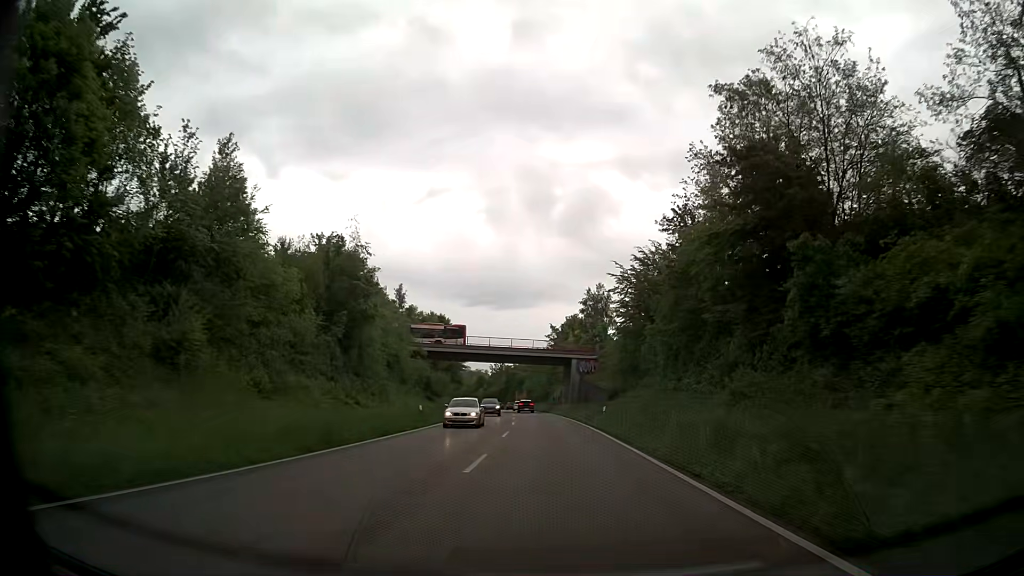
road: primary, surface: asphalt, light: Day
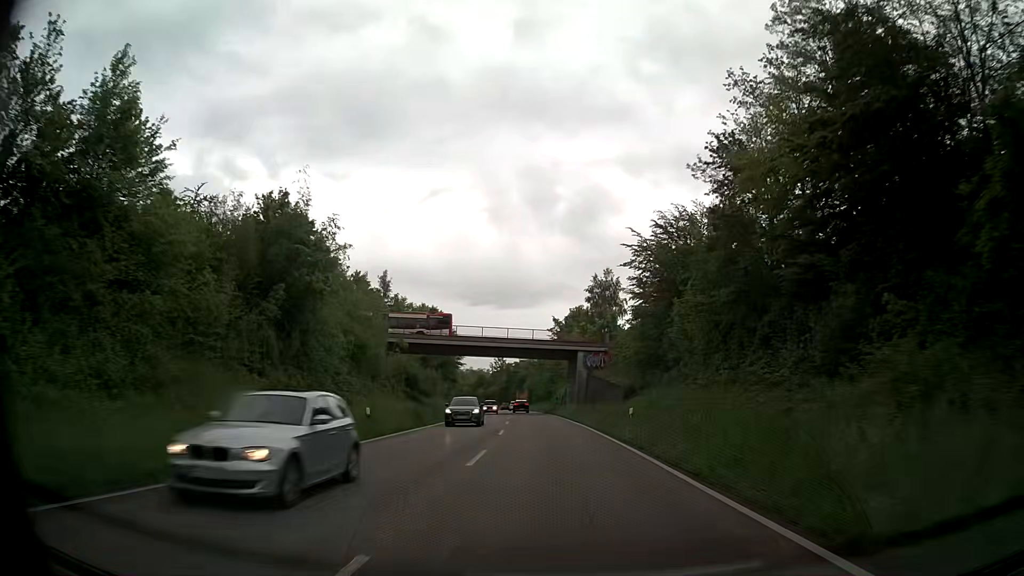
(0.0, +10.8) m; 0°
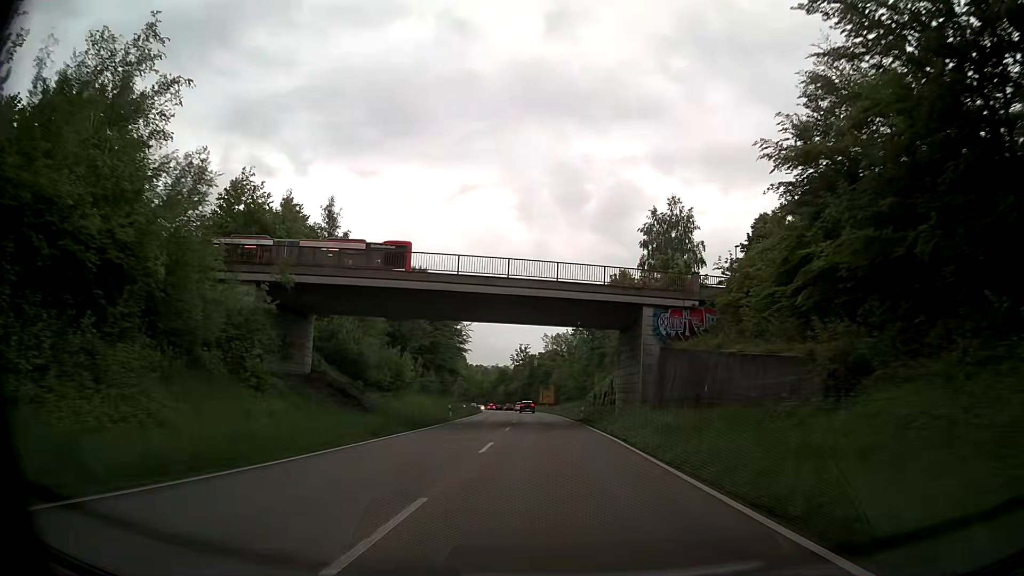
(-0.7, +32.7) m; -2°
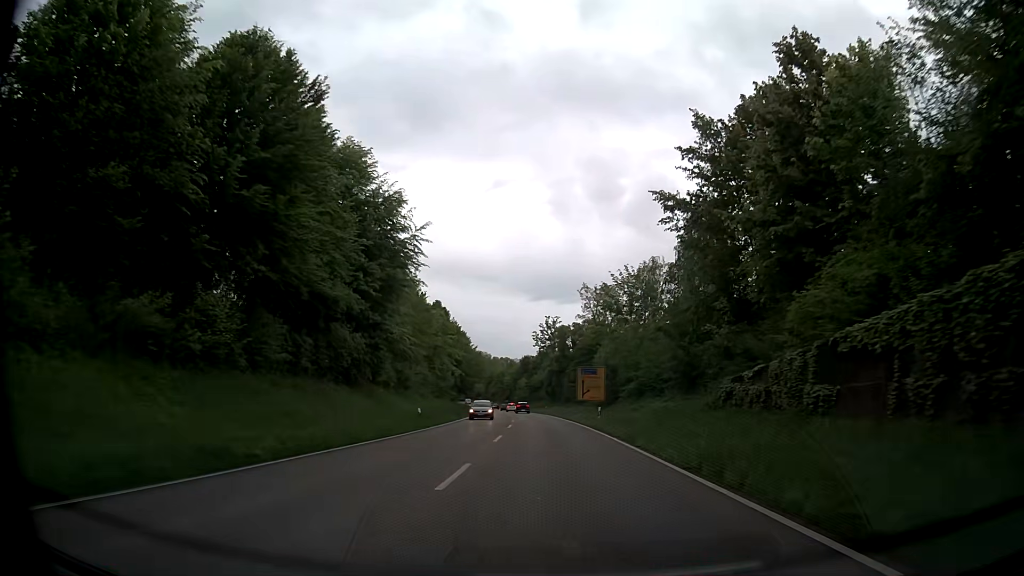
(-1.6, +55.8) m; -3°
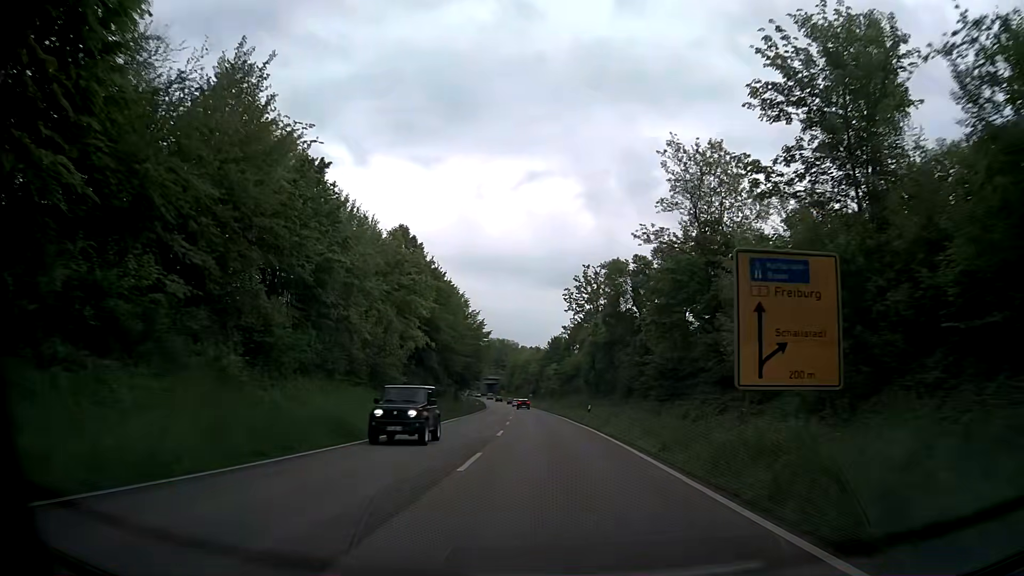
(-1.1, +45.6) m; -3°
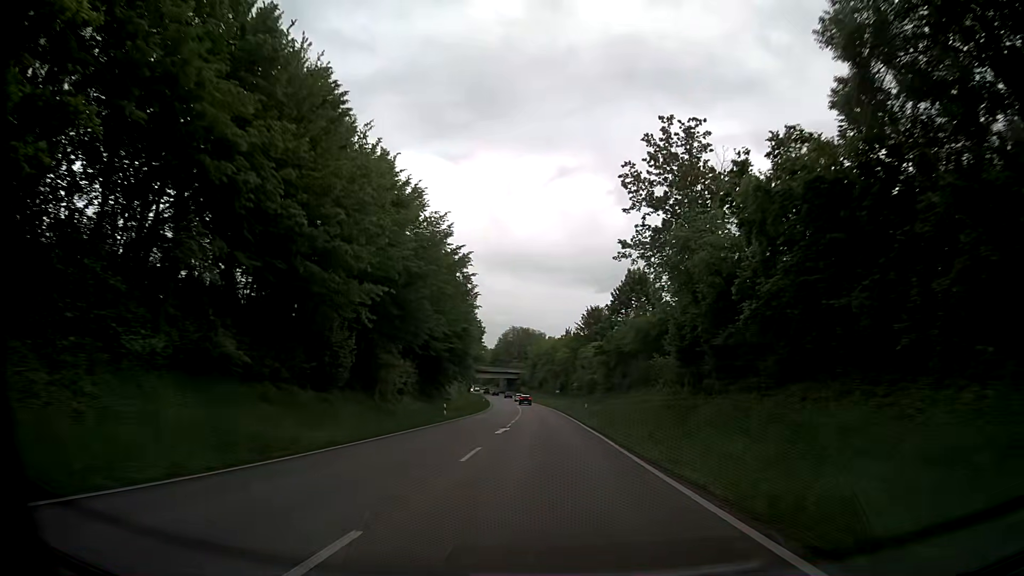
(-1.1, +46.2) m; -2°
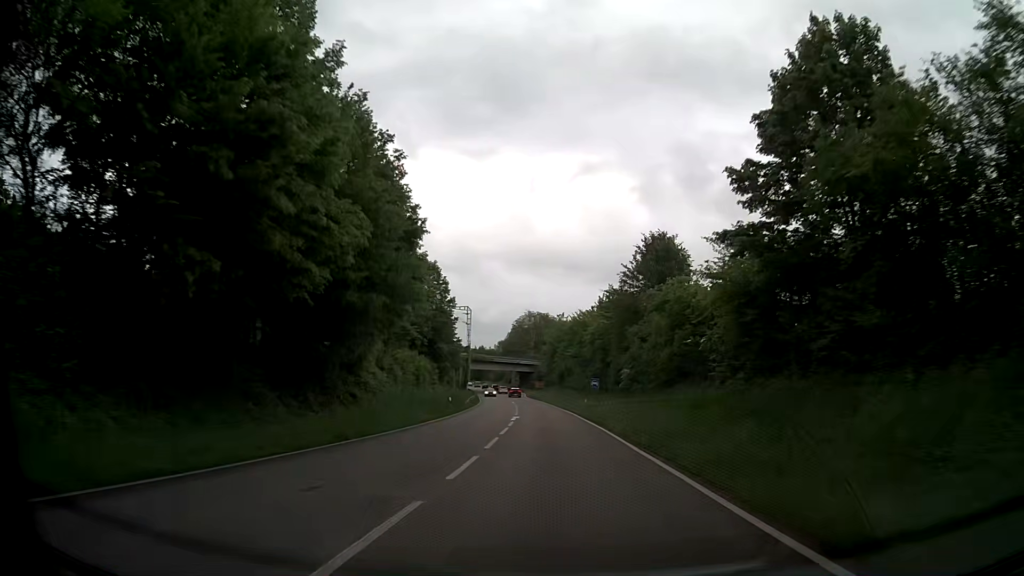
(-1.1, +46.5) m; -2°
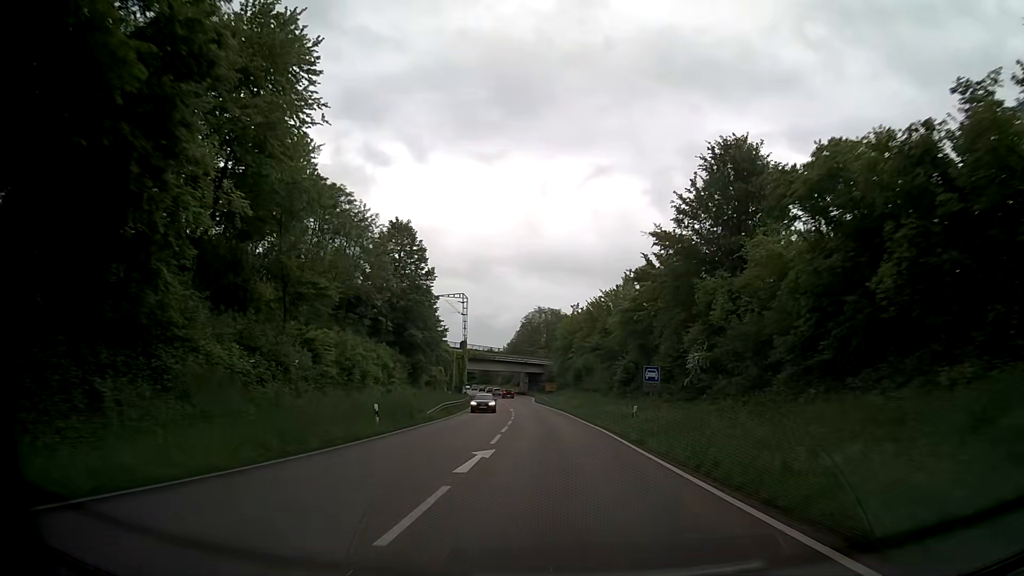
(-0.2, +23.1) m; -1°
(0, +10) (0, +20) (-1, +30) (-1, +40) (-2, +50) (-2, +60) (-3, +70) (-4, +80) (-5, +90) (-6, +100) m
